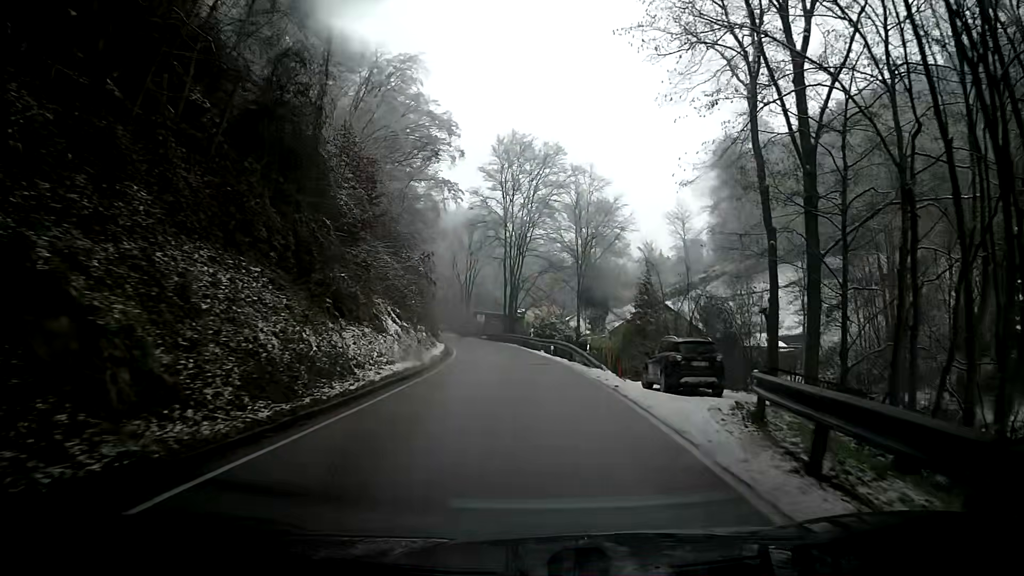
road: tertiary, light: Day
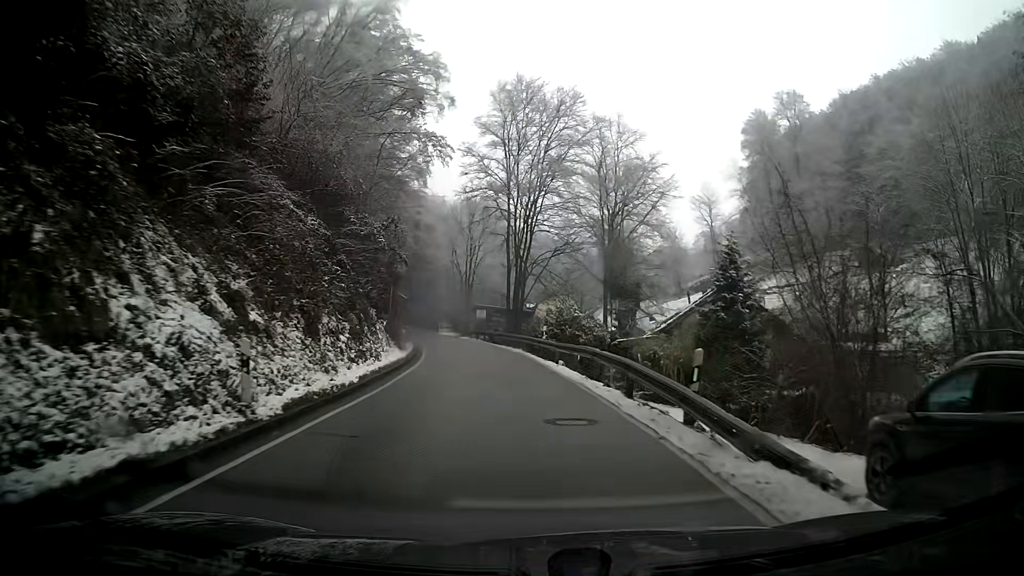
(+0.1, +15.4) m; 0°
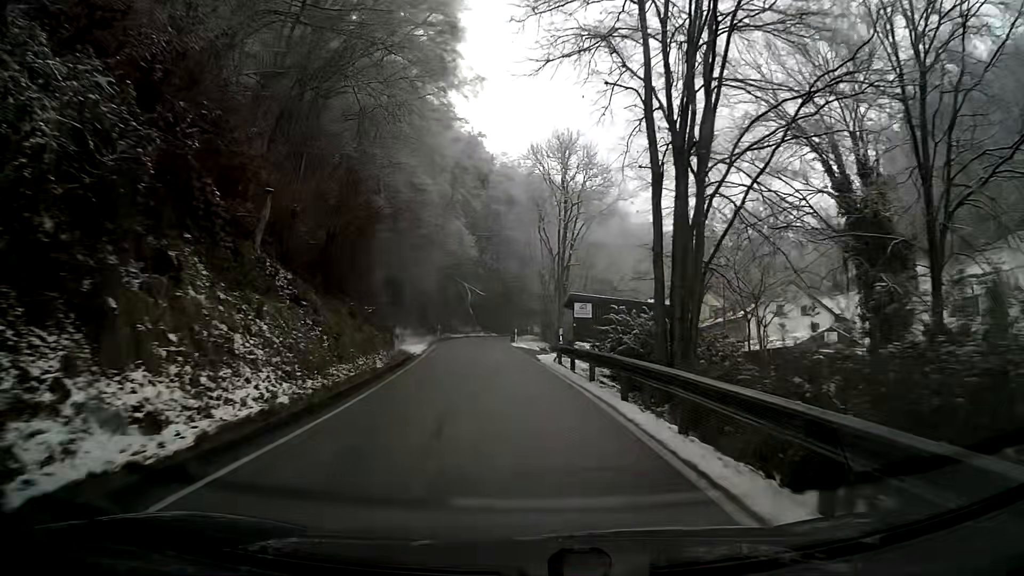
(-2.4, +32.4) m; -9°
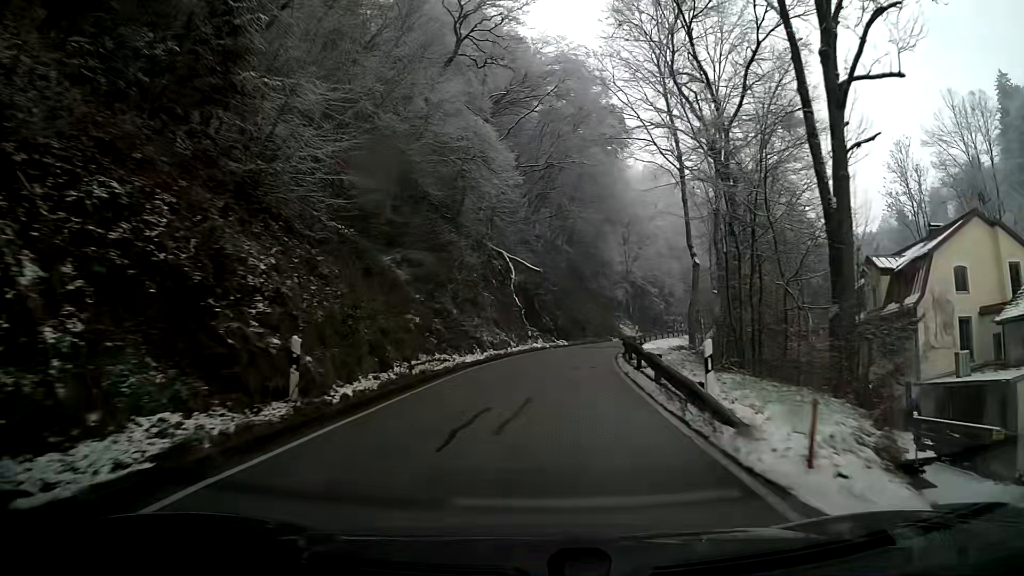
(-2.6, +42.5) m; -3°
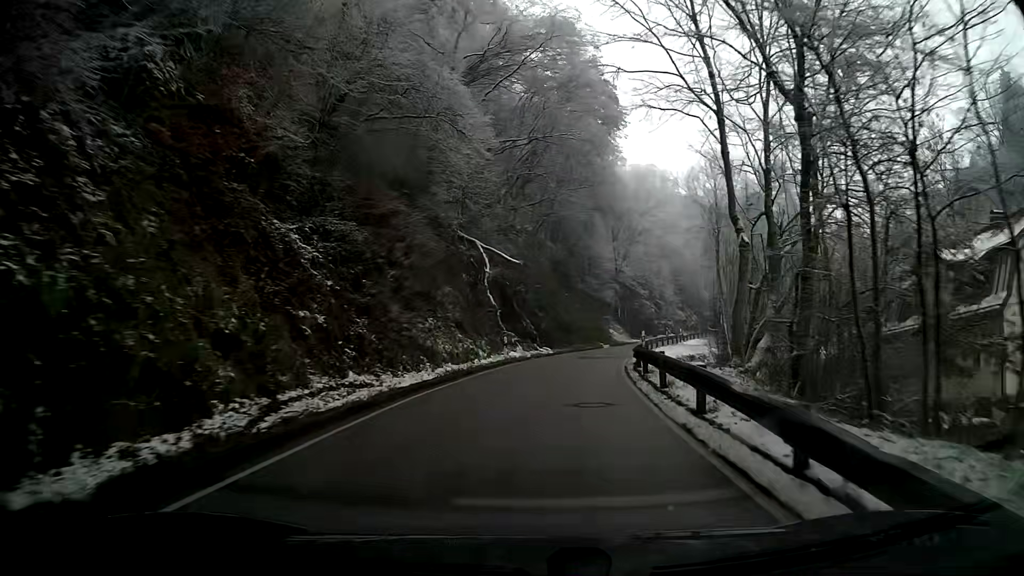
(+0.2, +8.6) m; +2°
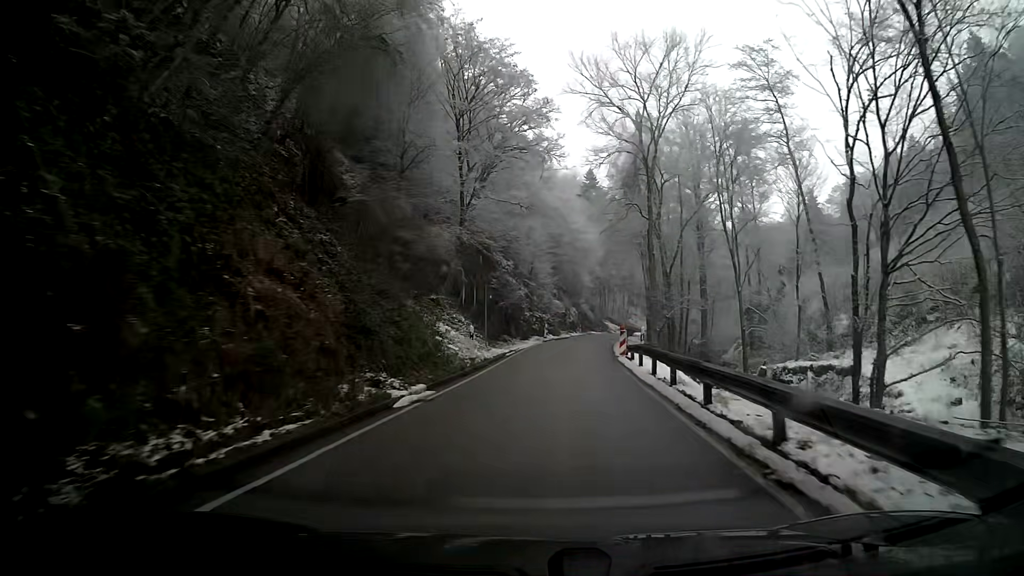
(+4.9, +43.0) m; +13°
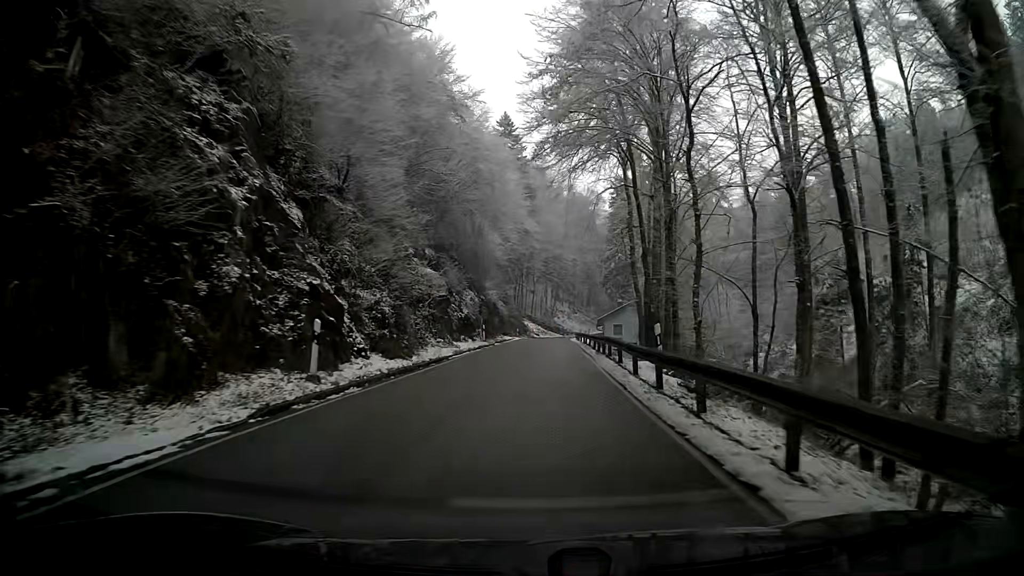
(+2.9, +45.6) m; +7°
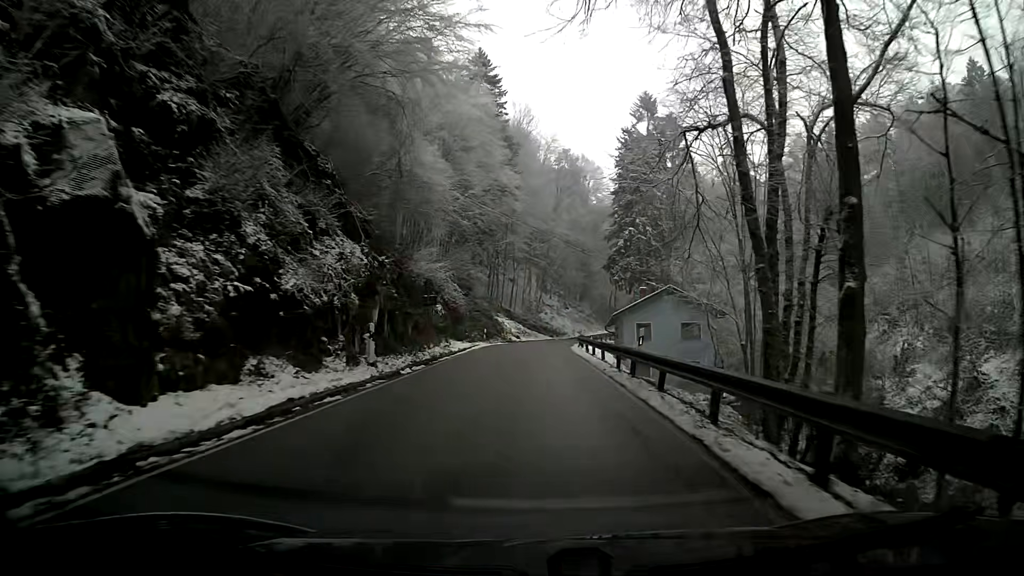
(+0.4, +28.5) m; +1°
(0, +10) (0, +20) (0, +30) (+1, +40) (+2, +50) (+3, +60) (+5, +70) (+8, +79) (+11, +89) (+14, +98) m
